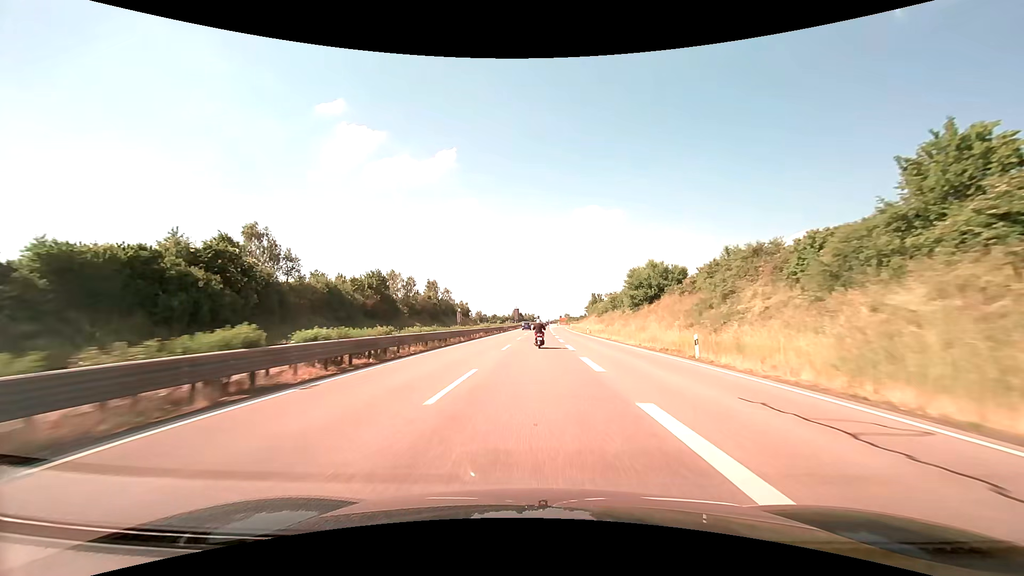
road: trunk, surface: asphalt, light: Day
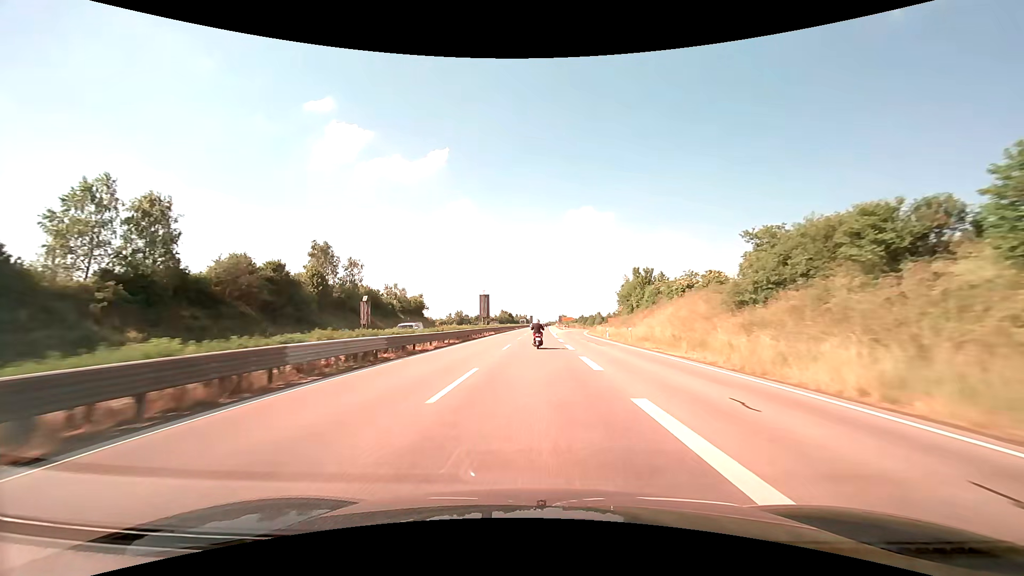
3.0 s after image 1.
(+0.3, +71.2) m; +1°
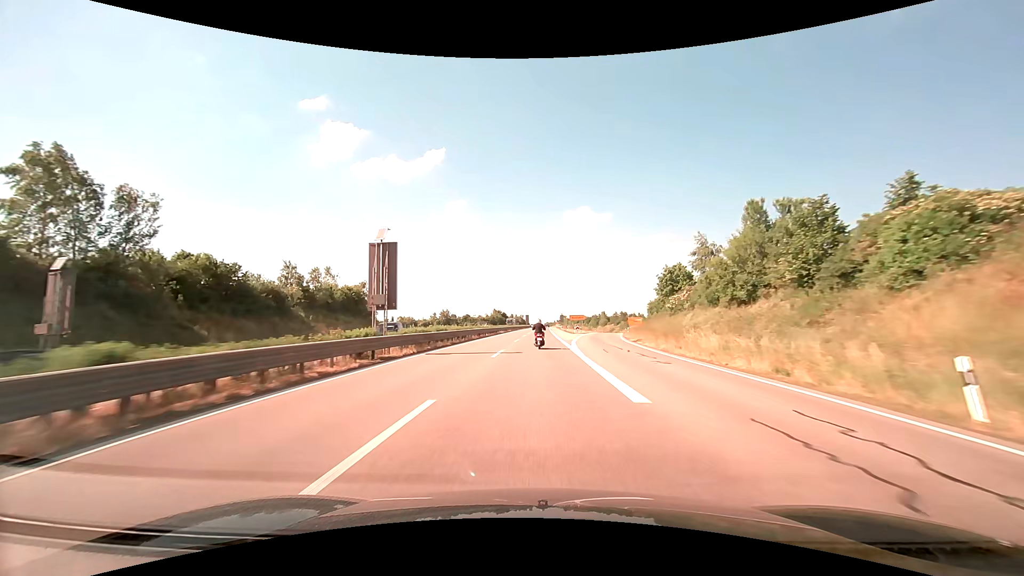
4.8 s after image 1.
(+0.2, +42.2) m; 0°
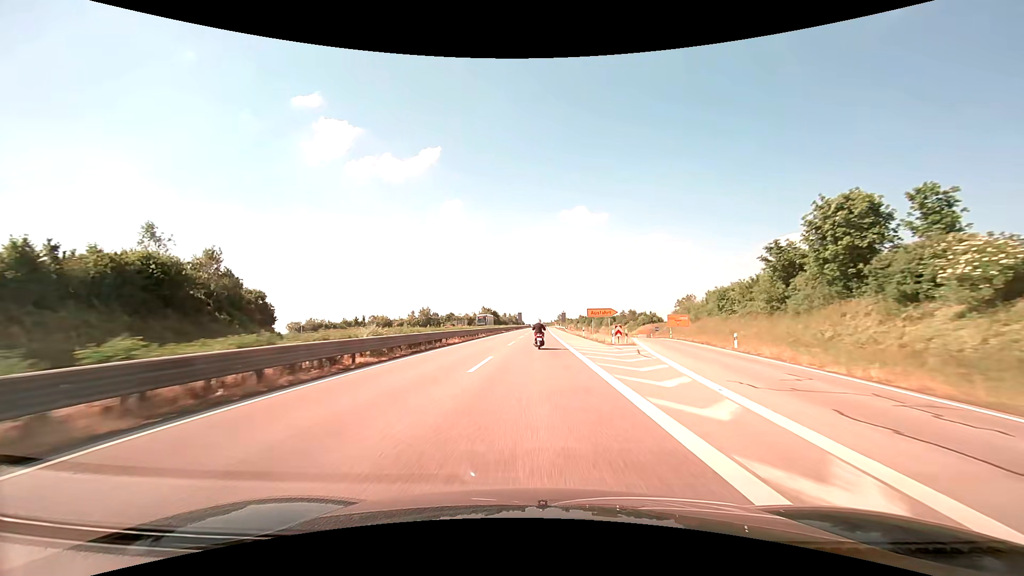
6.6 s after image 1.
(+0.2, +41.9) m; 0°
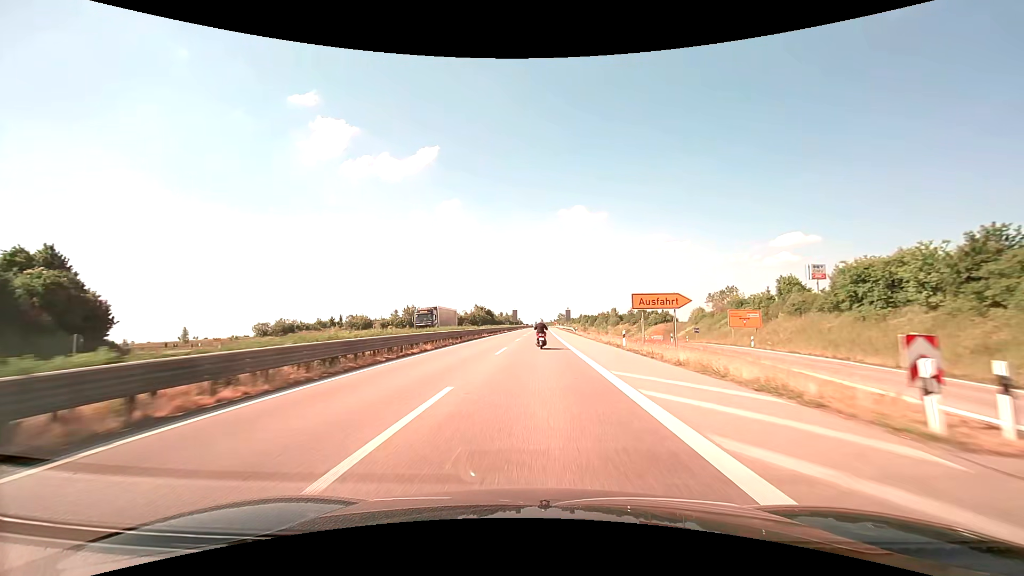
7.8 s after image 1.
(+0.1, +27.8) m; 0°
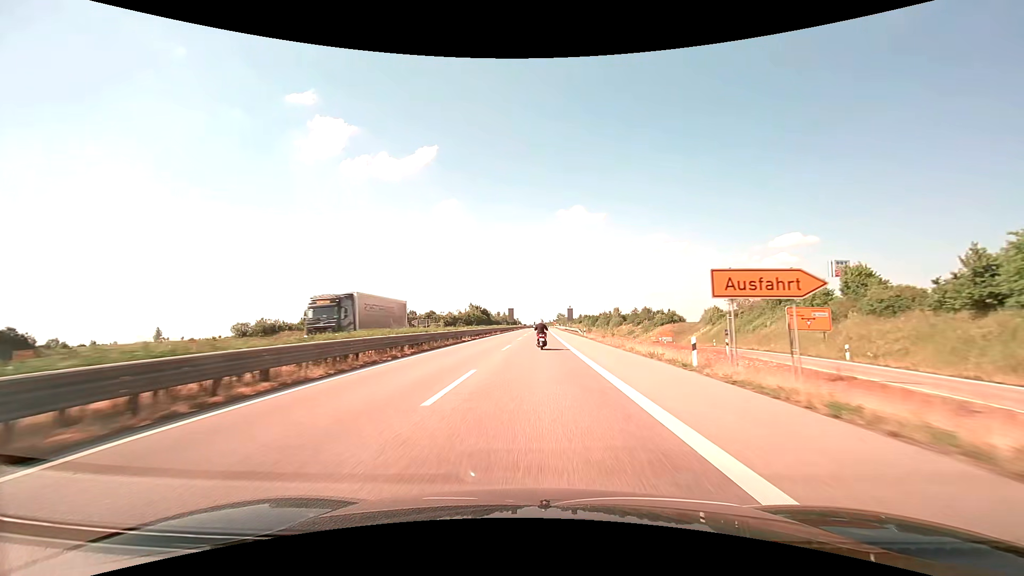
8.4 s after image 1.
(0.0, +13.9) m; 0°
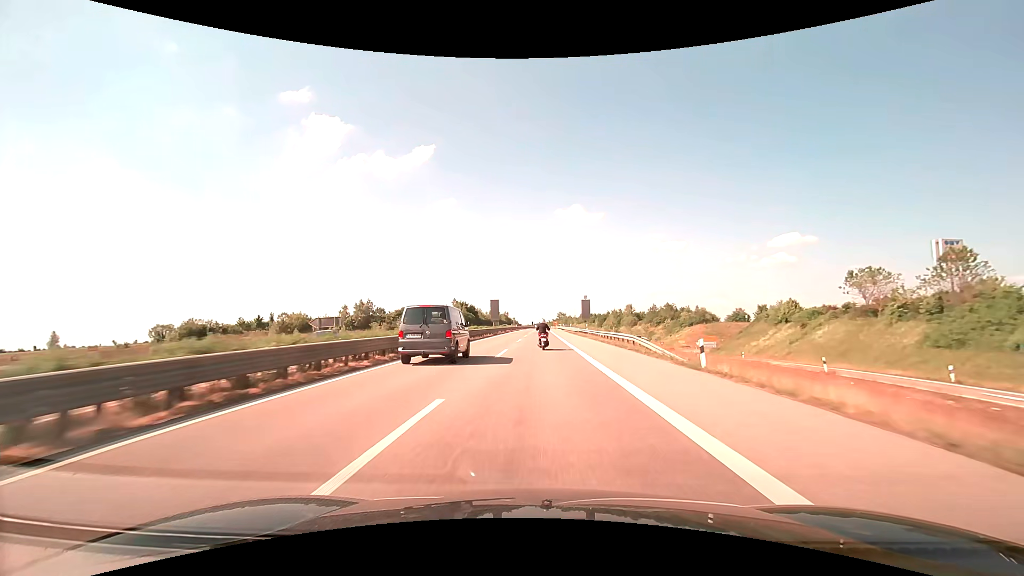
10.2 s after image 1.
(+0.1, +41.4) m; 0°
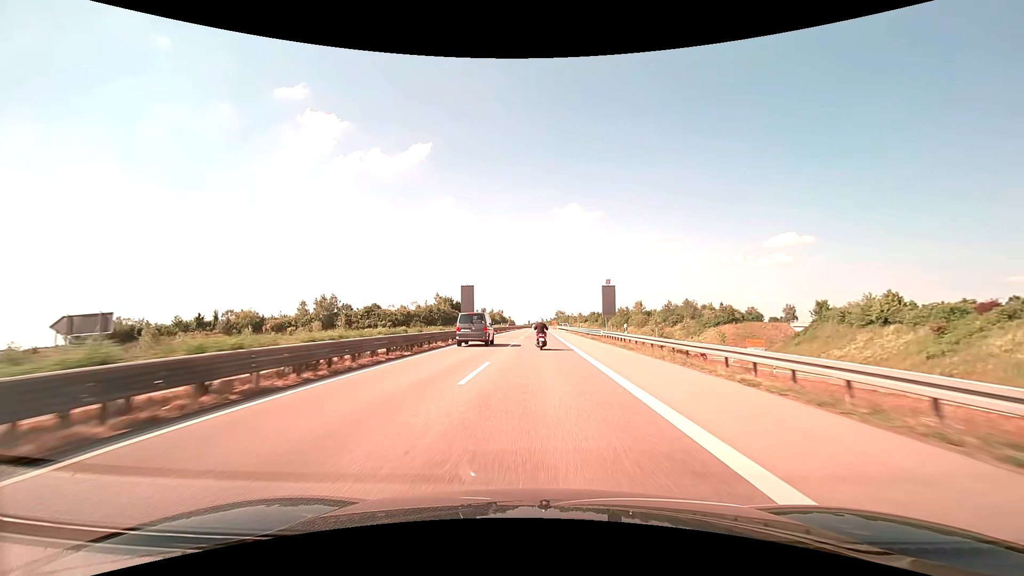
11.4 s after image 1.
(+0.1, +27.3) m; 0°
(0, +10) (0, +20) (0, +30) (0, +40) (0, +50) (0, +60) (0, +70) (0, +80) (+1, +90) (+1, +100) m
